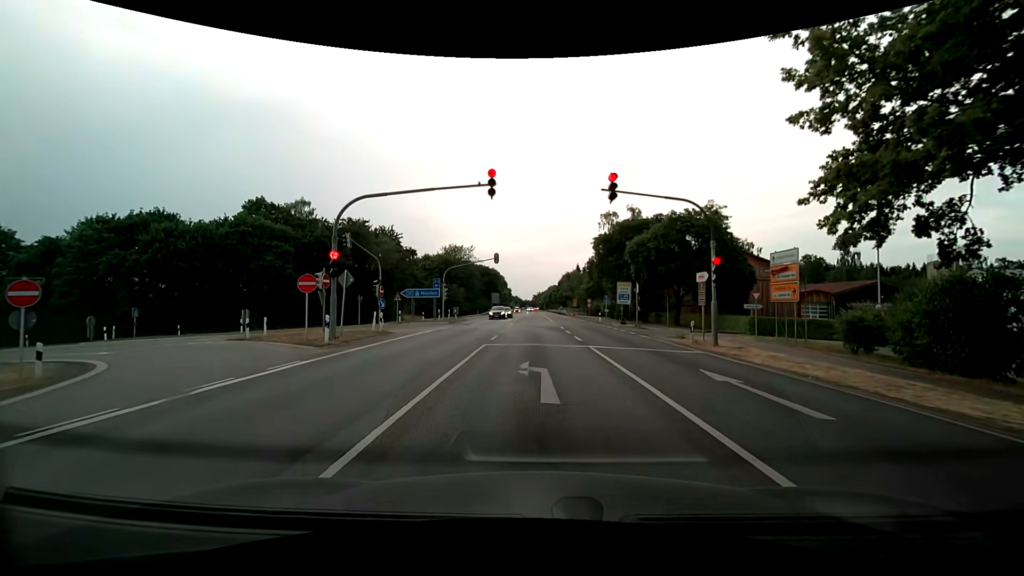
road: secondary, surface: asphalt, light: Day
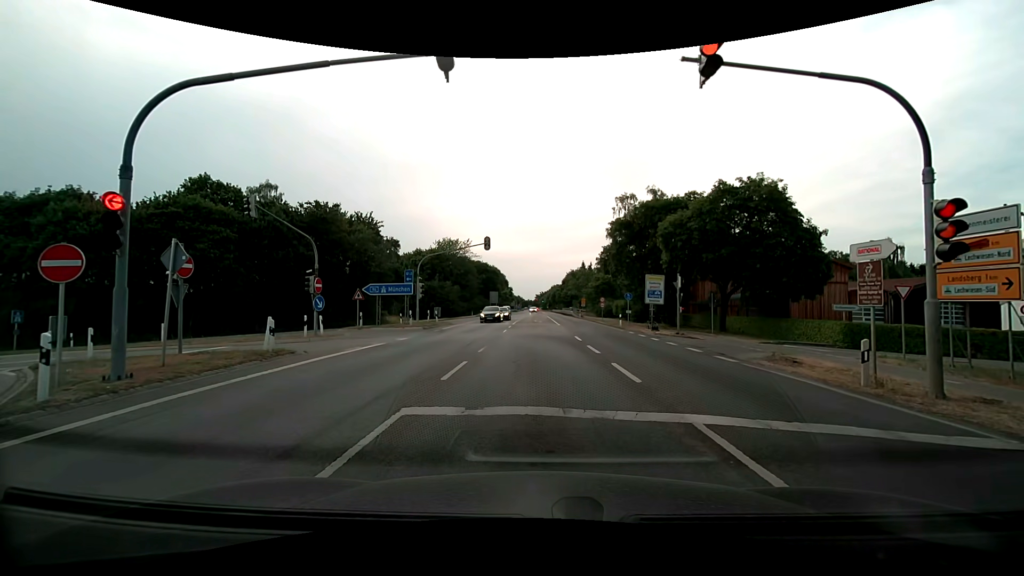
(0.0, +10.3) m; -1°
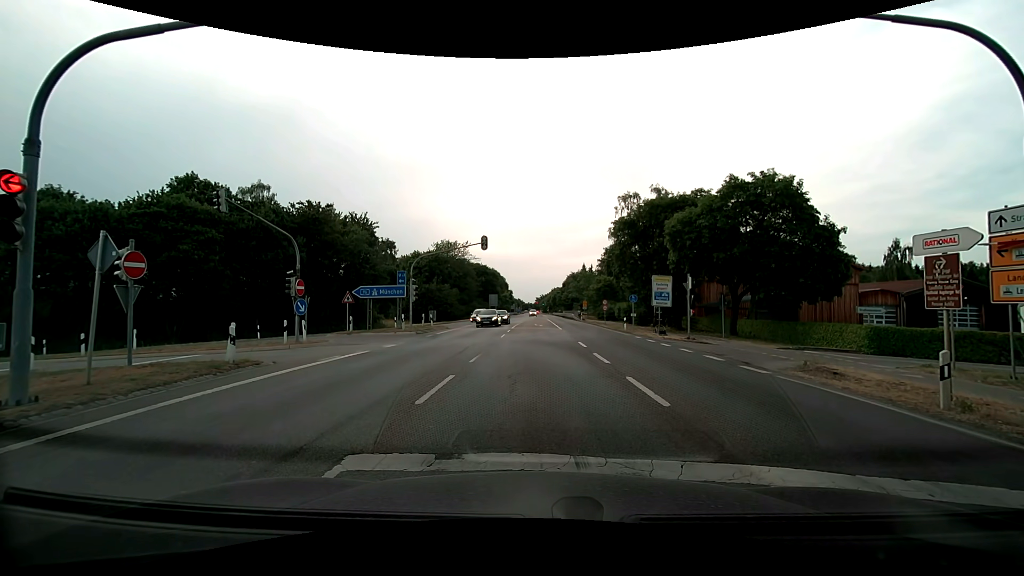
(0.0, +1.7) m; 0°
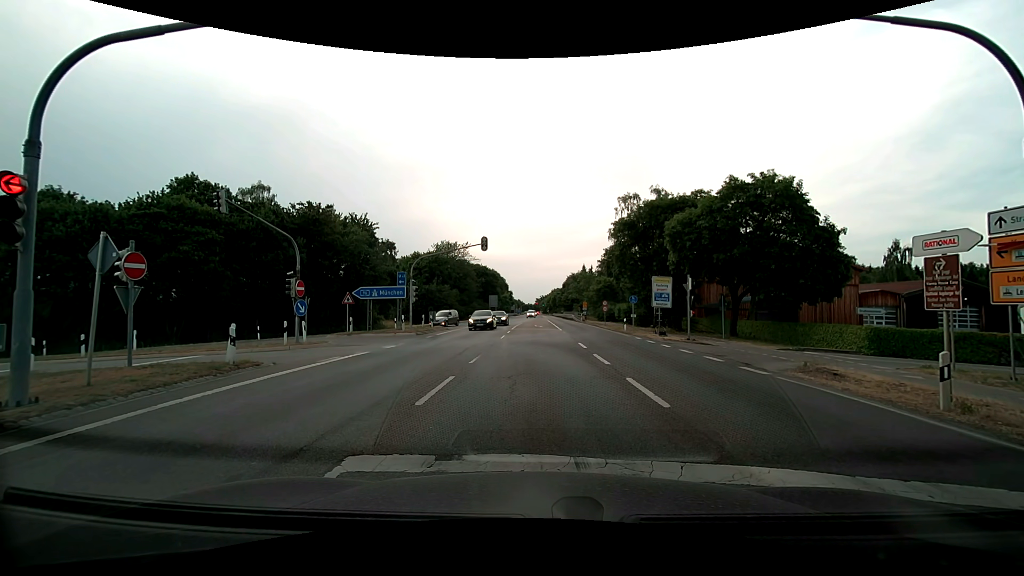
(0.0, +0.1) m; 0°
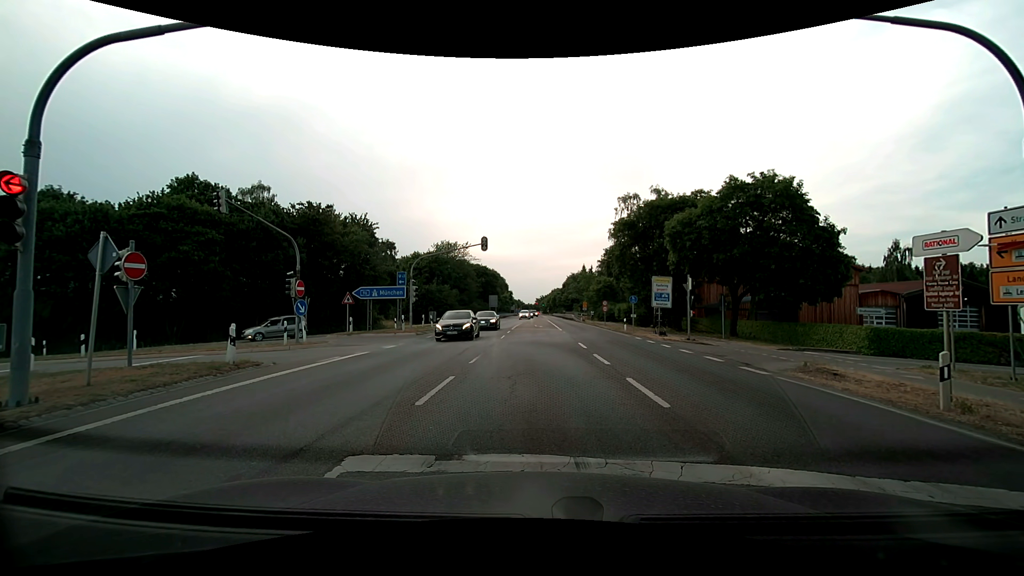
(0.0, 0.0) m; 0°
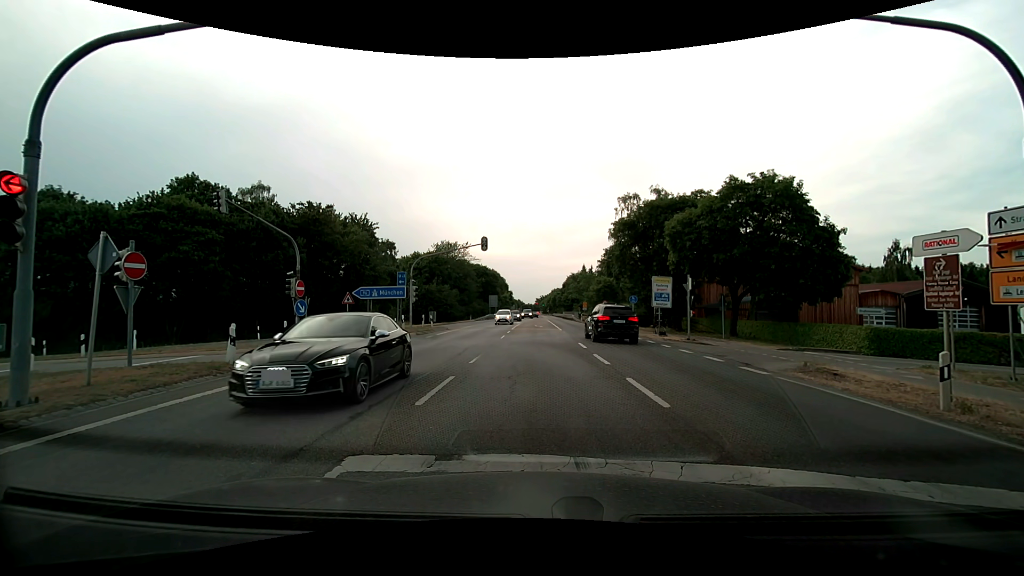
(0.0, 0.0) m; 0°
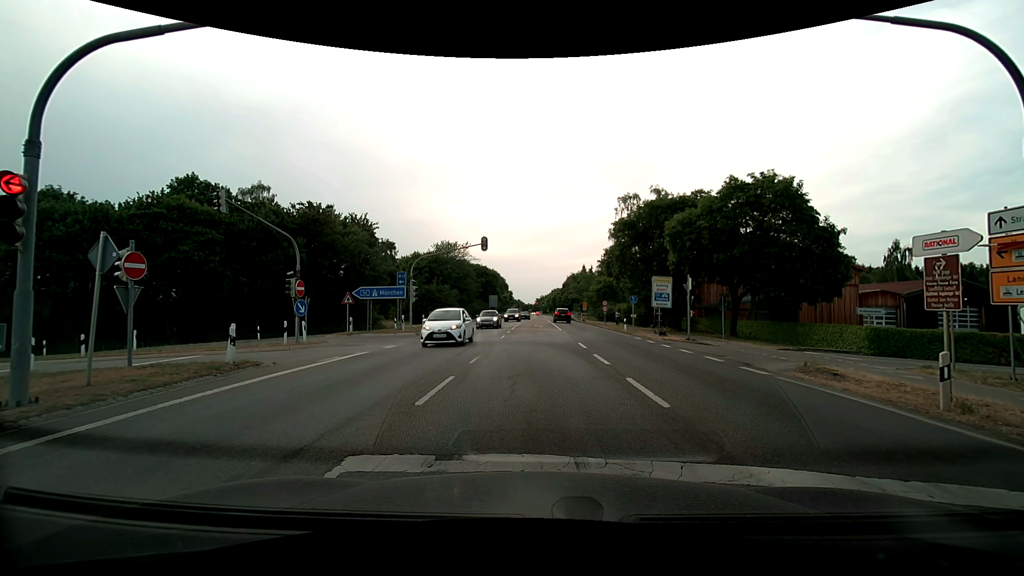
(0.0, 0.0) m; 0°
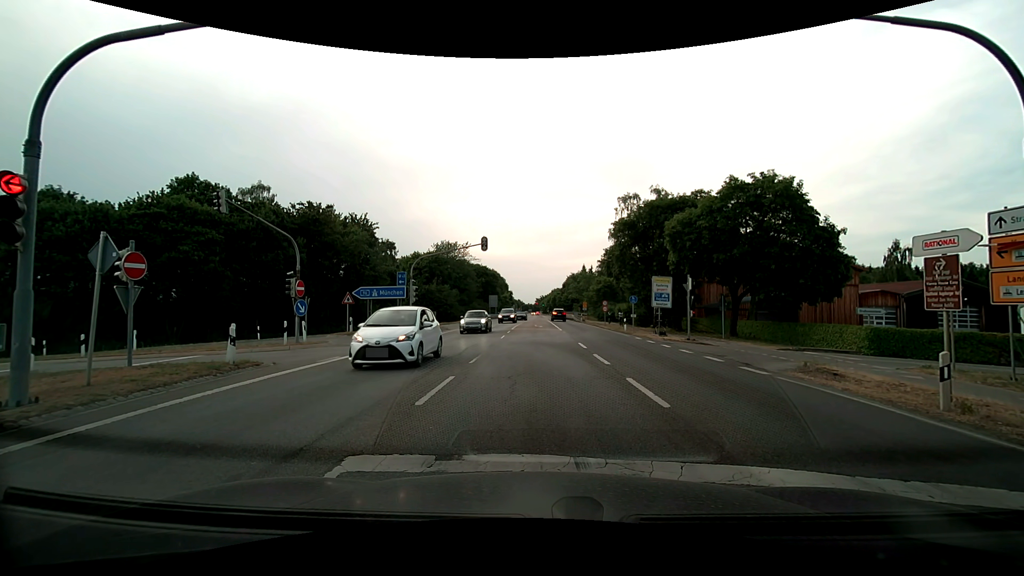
(0.0, 0.0) m; 0°
(0, +10) (-1, +20) (-7, +28) (-16, +31) (-26, +31) (-36, +30) (-46, +30) (-56, +29) (-66, +29) (-76, +29) m
